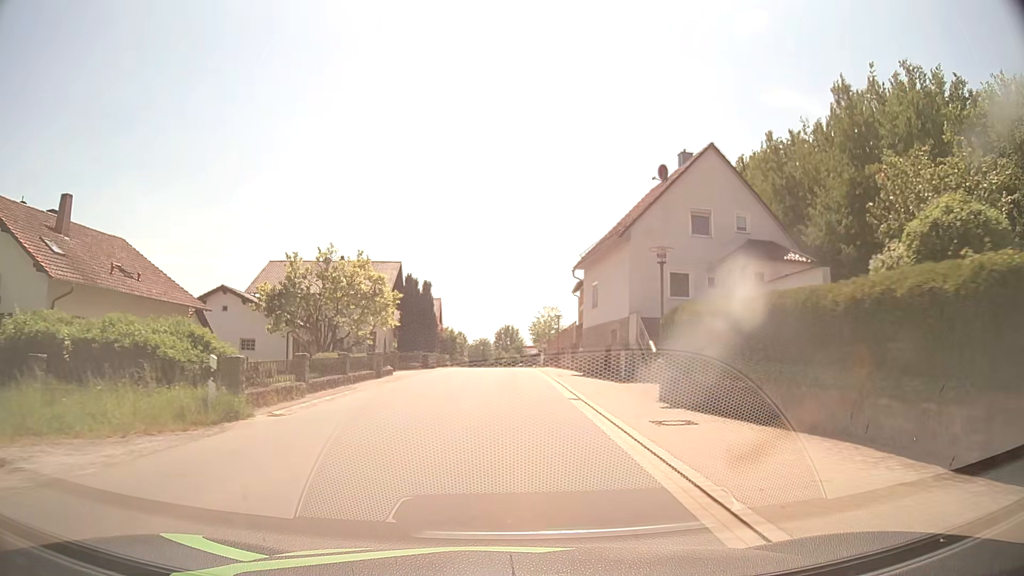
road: tertiary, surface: asphalt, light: Day
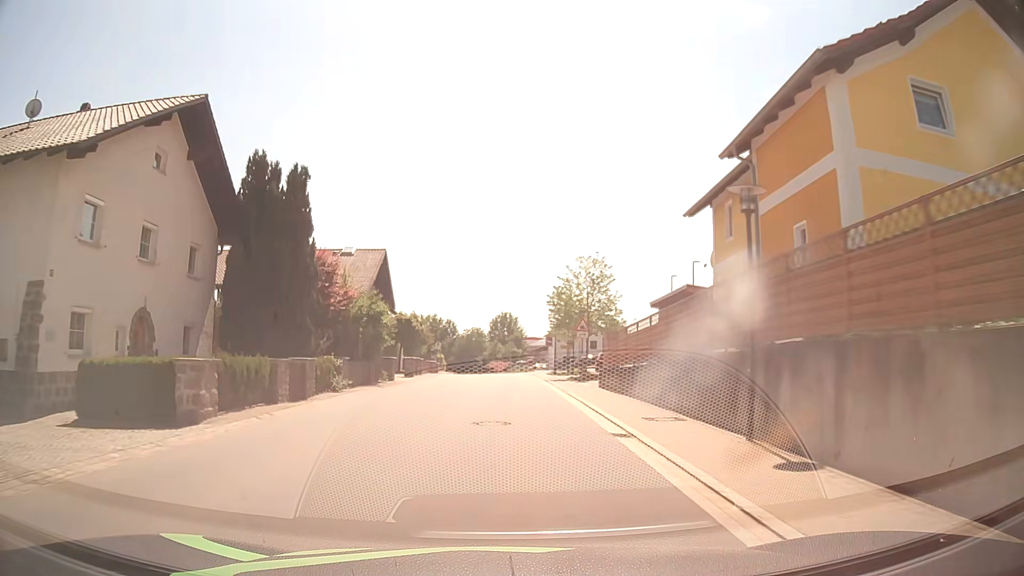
(+0.2, +39.0) m; 0°
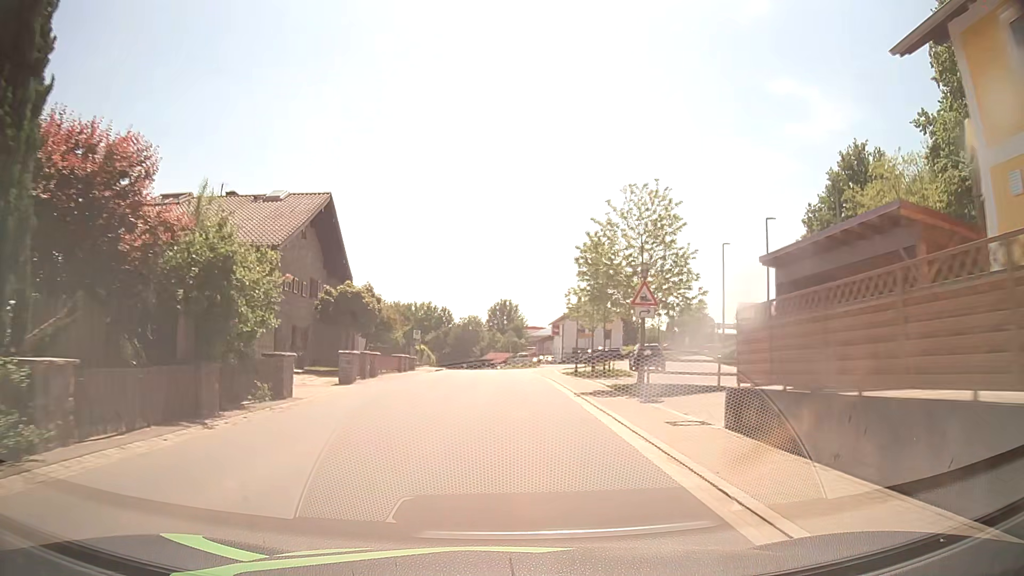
(0.0, +15.8) m; 0°
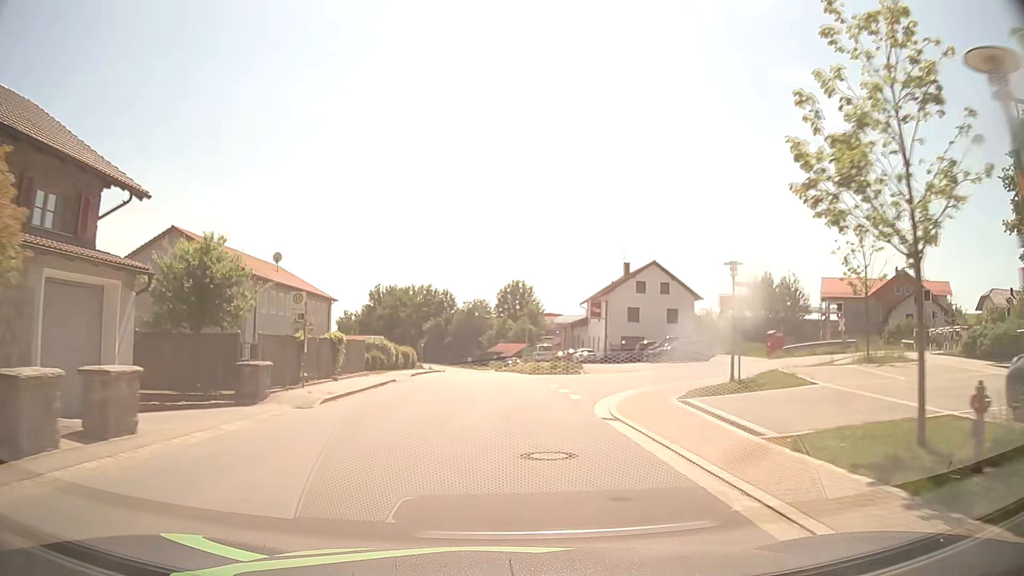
(-0.3, +31.8) m; -1°
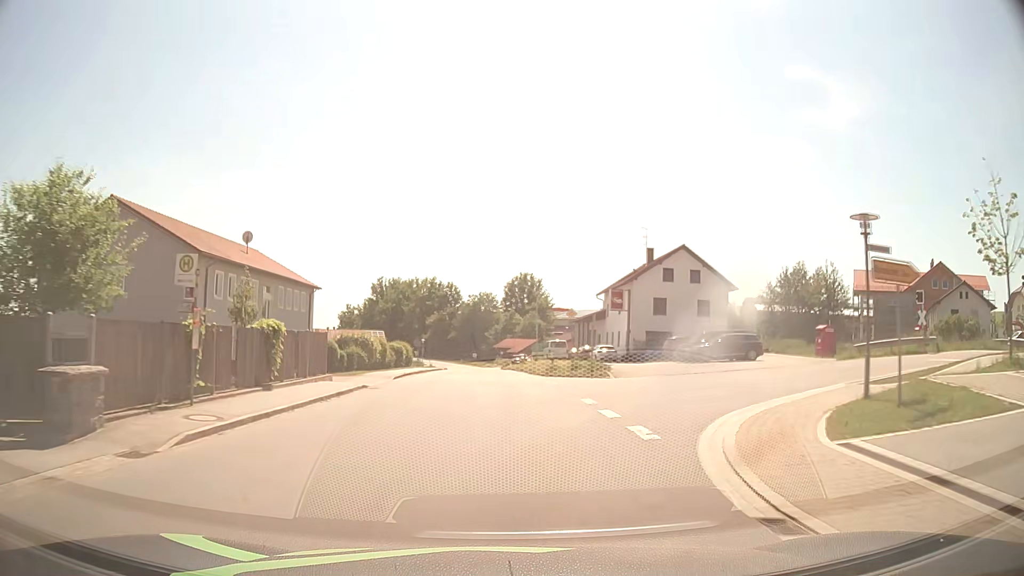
(0.0, +8.0) m; -1°
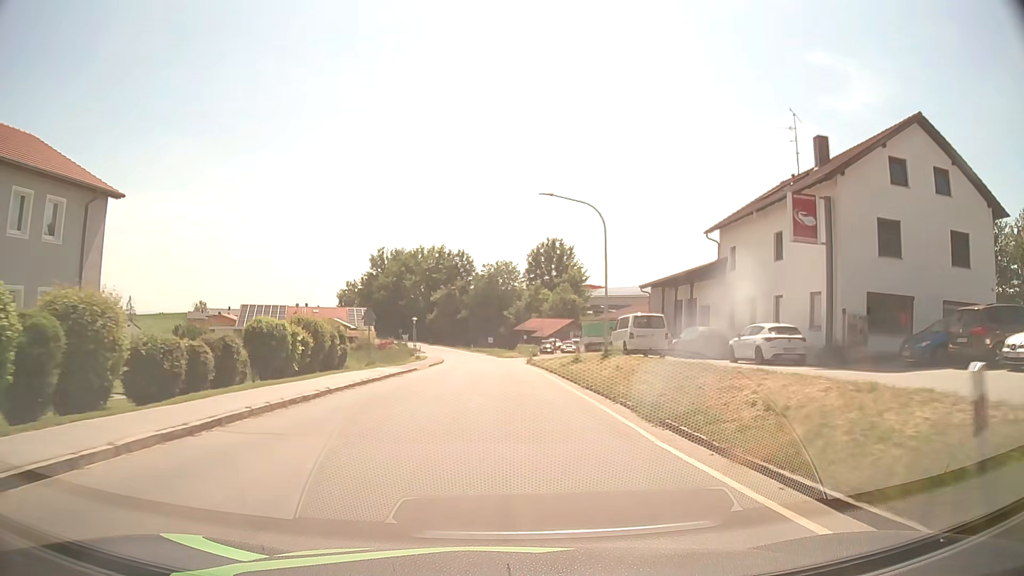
(-0.5, +31.9) m; -1°
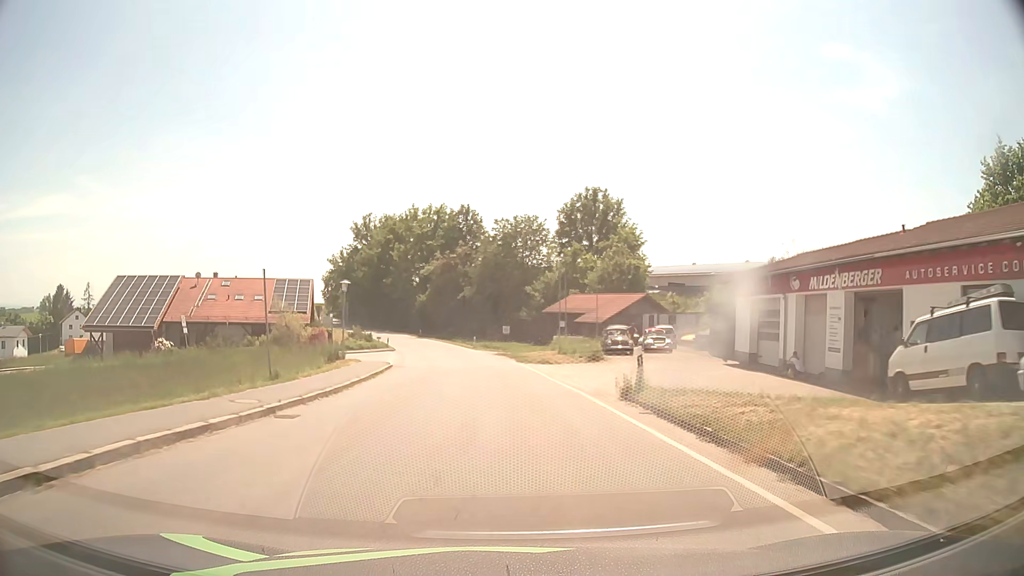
(-0.5, +39.8) m; -2°
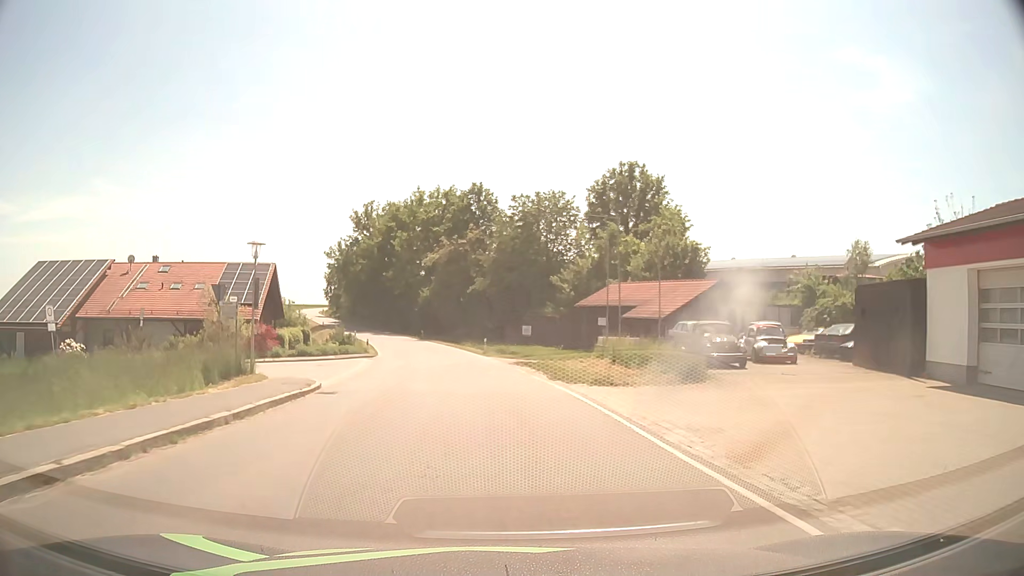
(-0.2, +15.8) m; -2°
(0, +10) (0, +20) (-1, +30) (-3, +40) (-4, +50) (-7, +59) (-9, +69) (-12, +79) (-16, +88) (-19, +97) m
